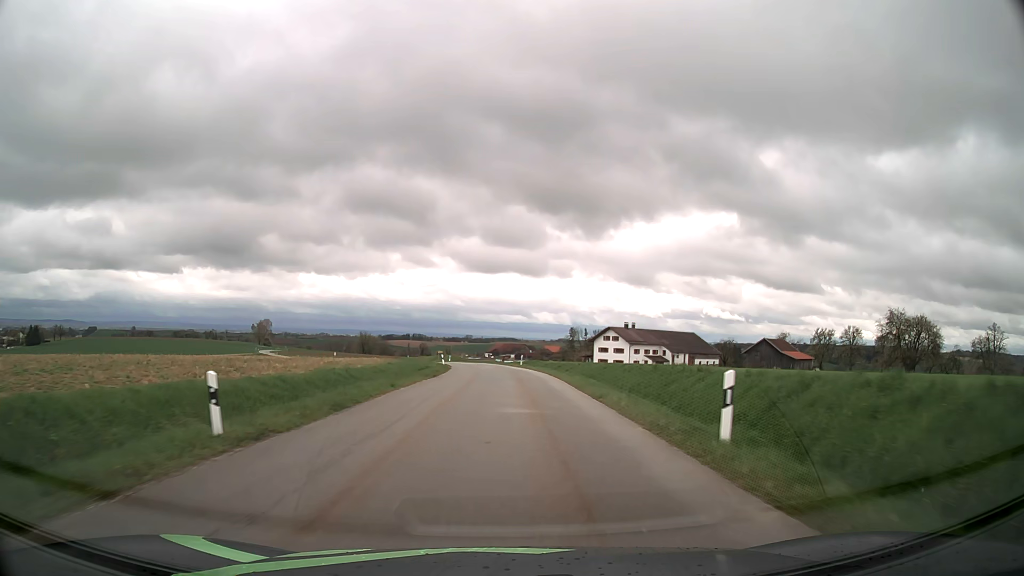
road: tertiary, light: Day
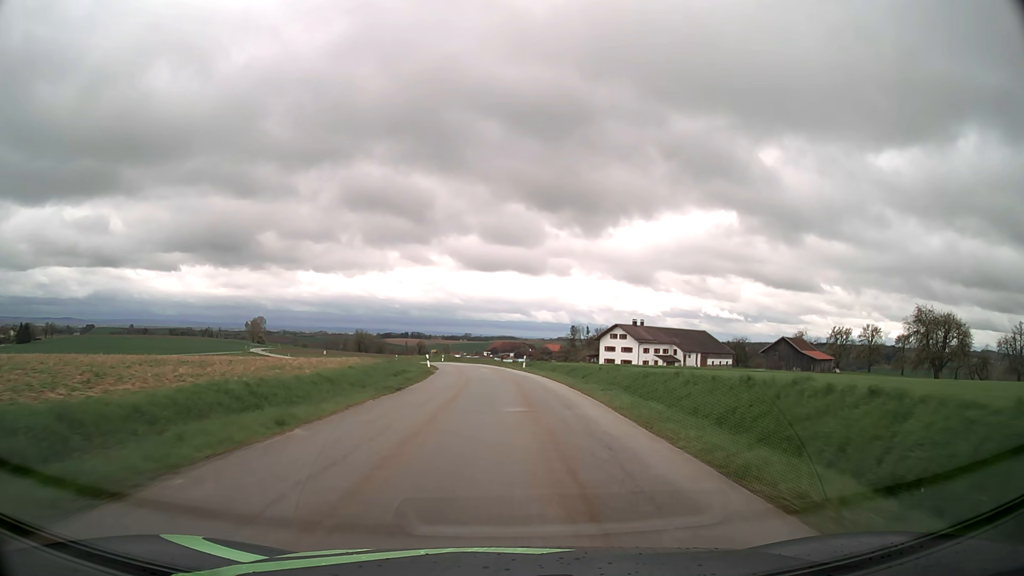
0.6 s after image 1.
(0.0, +10.8) m; 0°
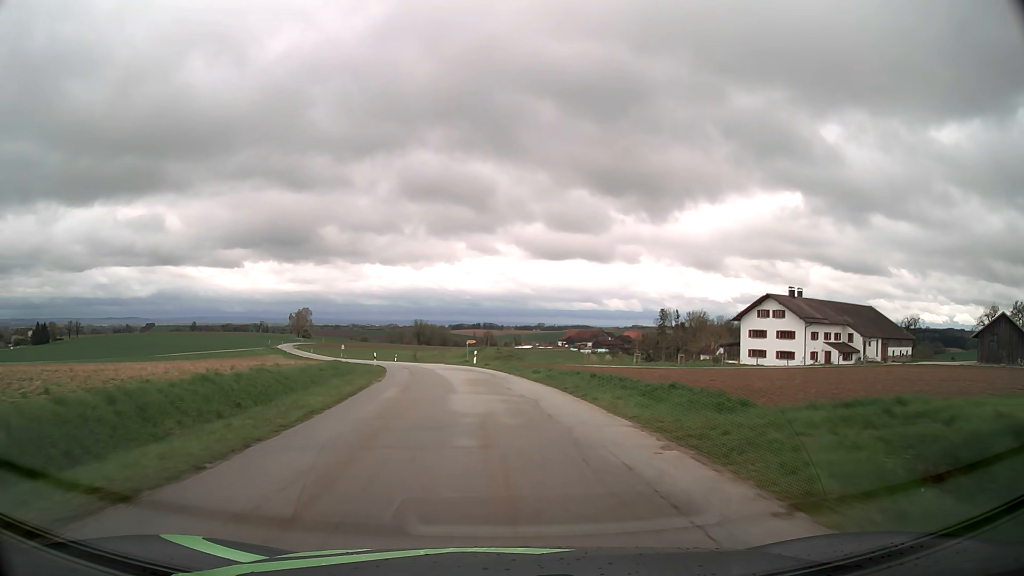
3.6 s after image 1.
(-1.6, +51.8) m; -6°
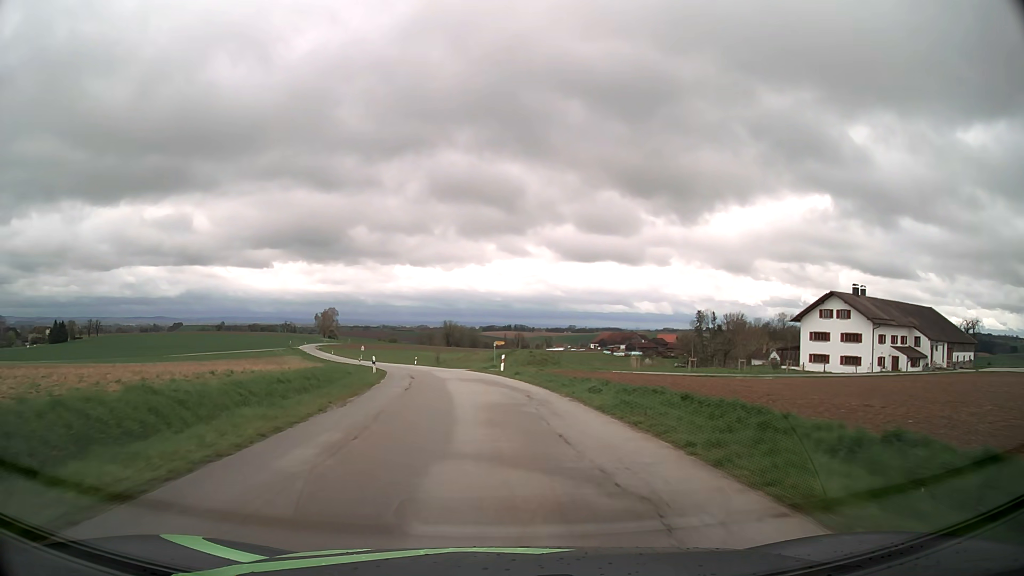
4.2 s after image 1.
(-0.2, +10.1) m; -2°
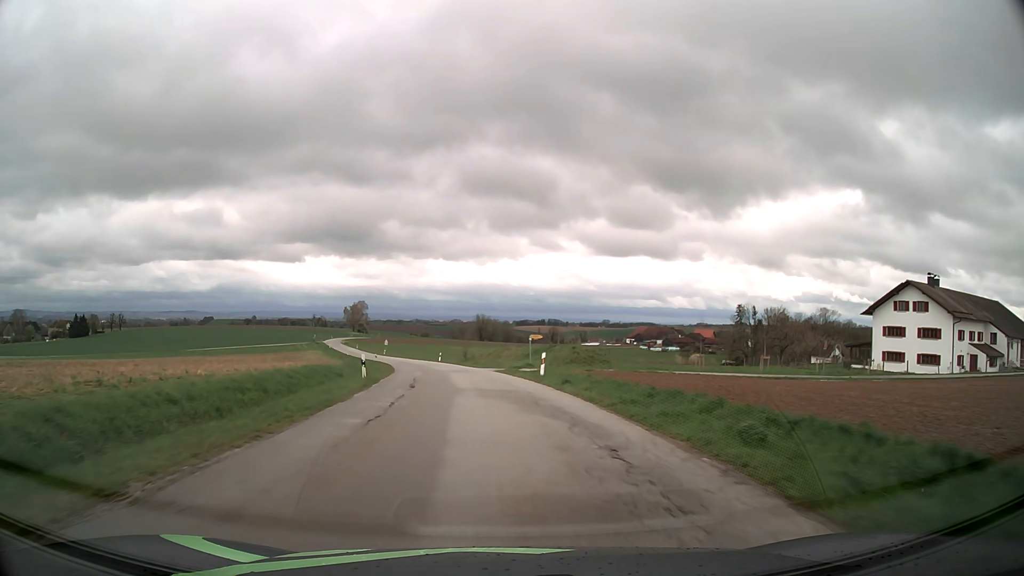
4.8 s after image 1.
(-0.3, +10.1) m; -3°
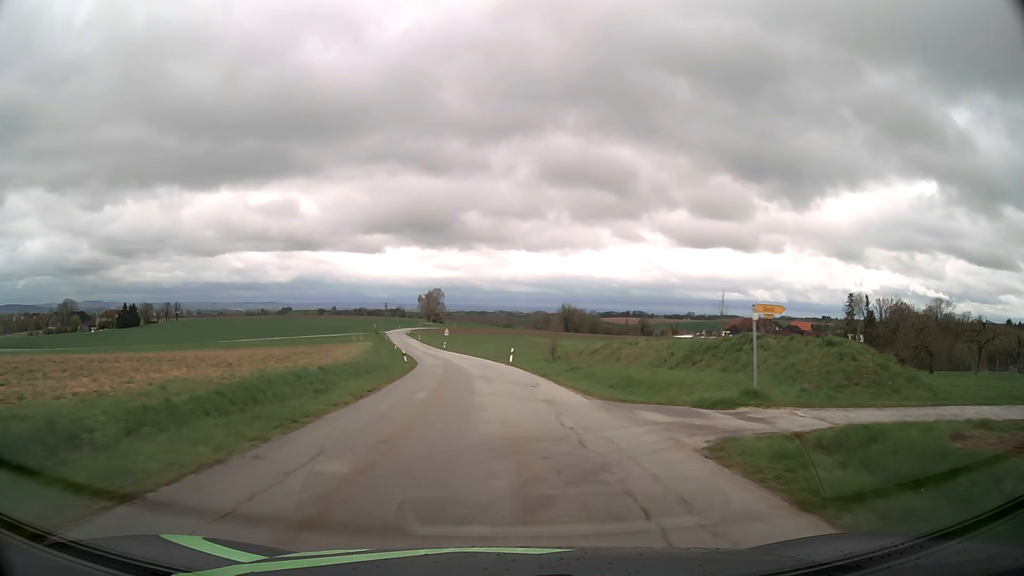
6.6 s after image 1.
(-2.1, +30.4) m; -7°
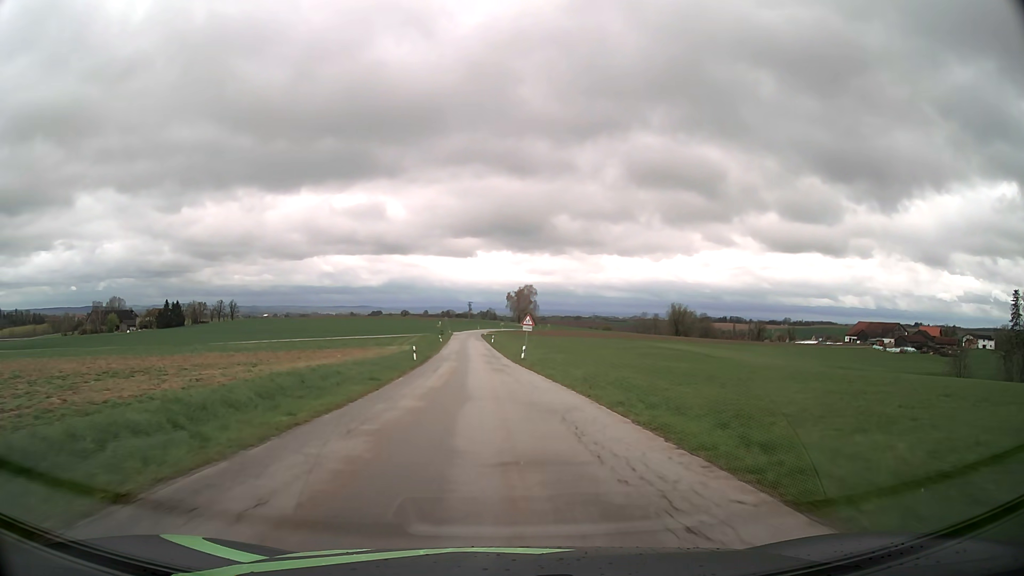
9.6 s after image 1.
(-3.5, +51.8) m; -8°
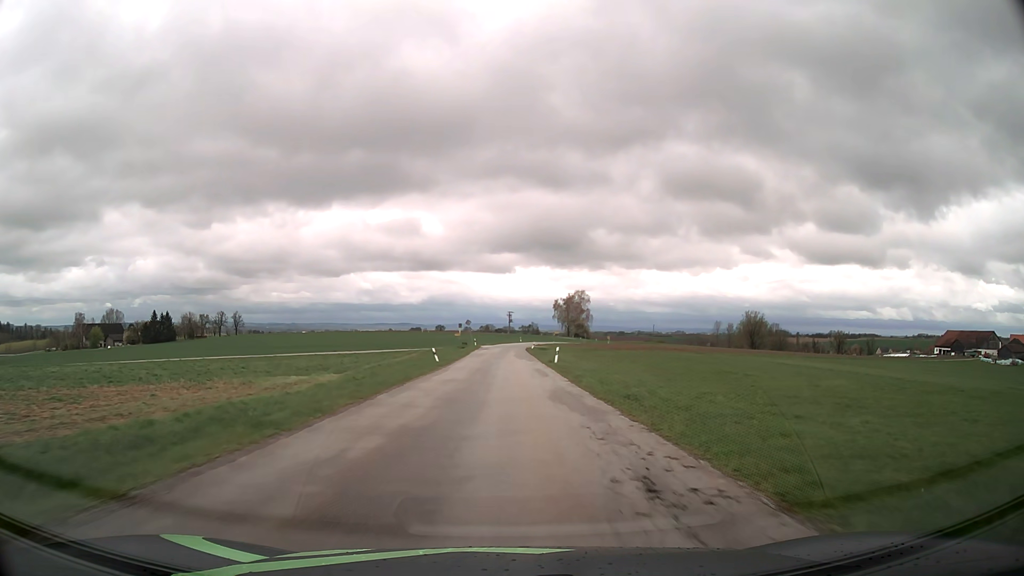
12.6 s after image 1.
(-2.3, +53.4) m; -4°
(0, +10) (0, +20) (0, +30) (0, +40) (0, +50) (0, +60) (0, +70) (0, +80) (+1, +90) (+1, +100) m
